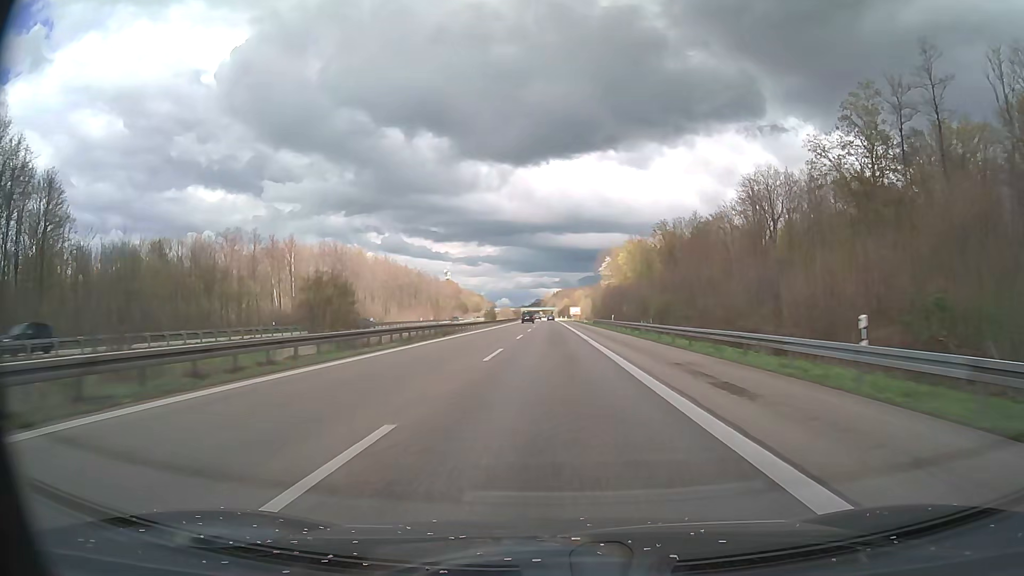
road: motorway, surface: asphalt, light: Day
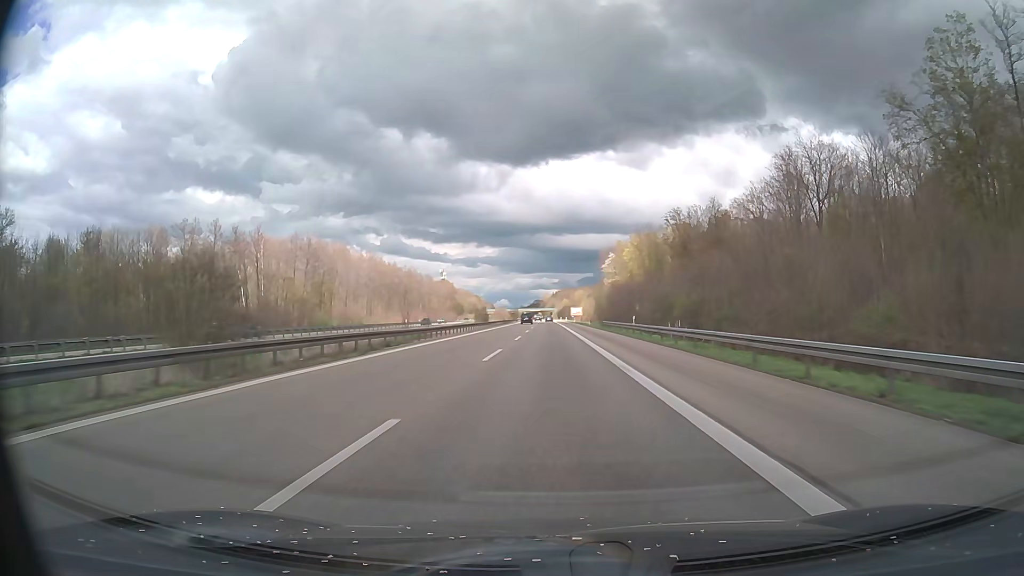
(0.0, +17.4) m; 0°
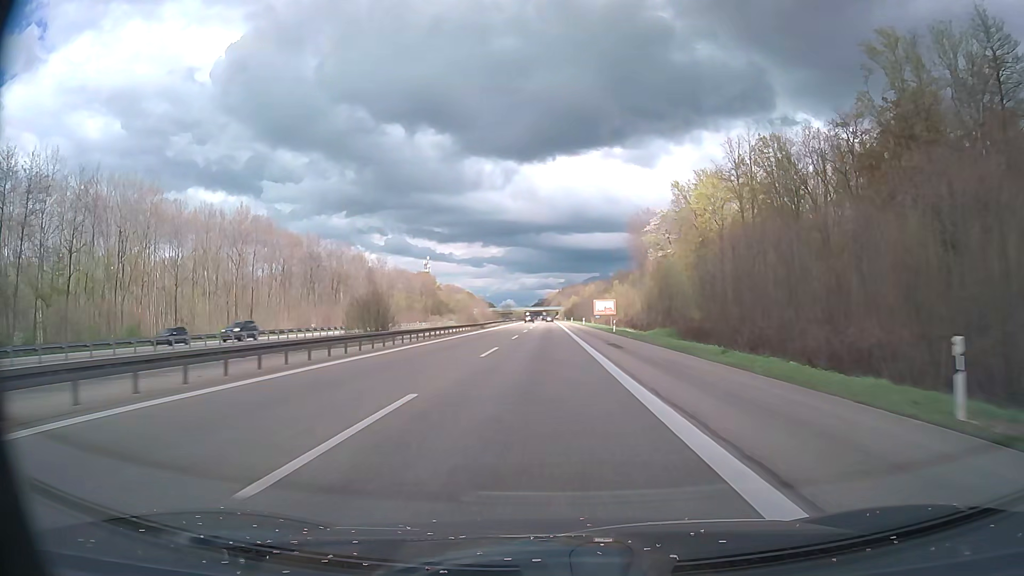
(-0.3, +87.2) m; 0°
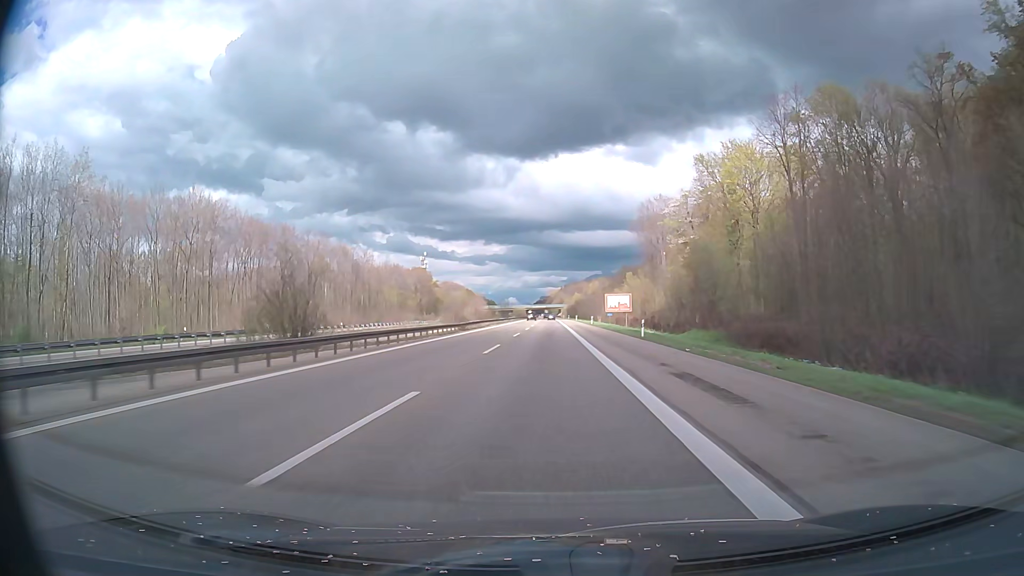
(0.0, +17.5) m; 0°
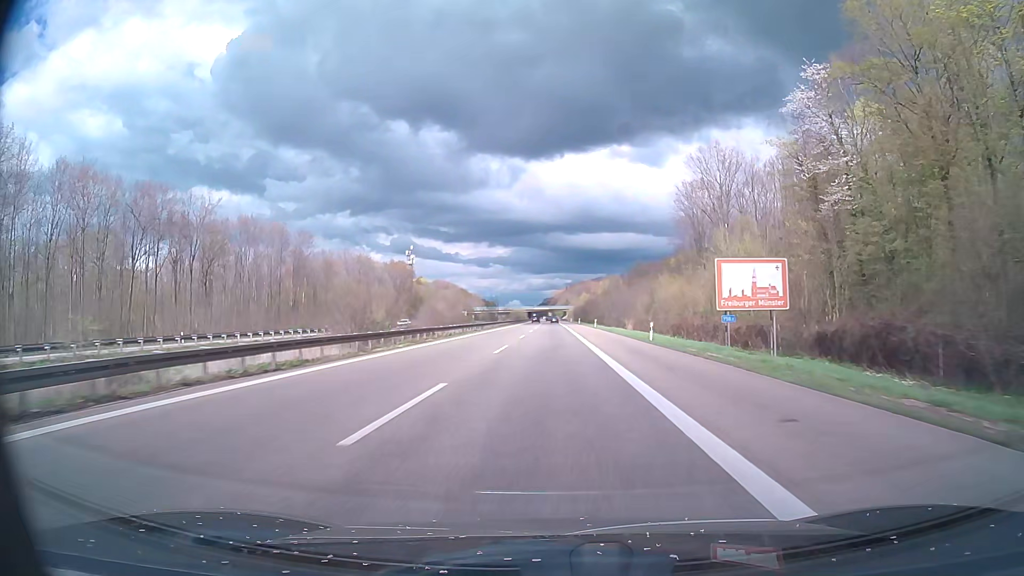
(-0.2, +52.4) m; 0°
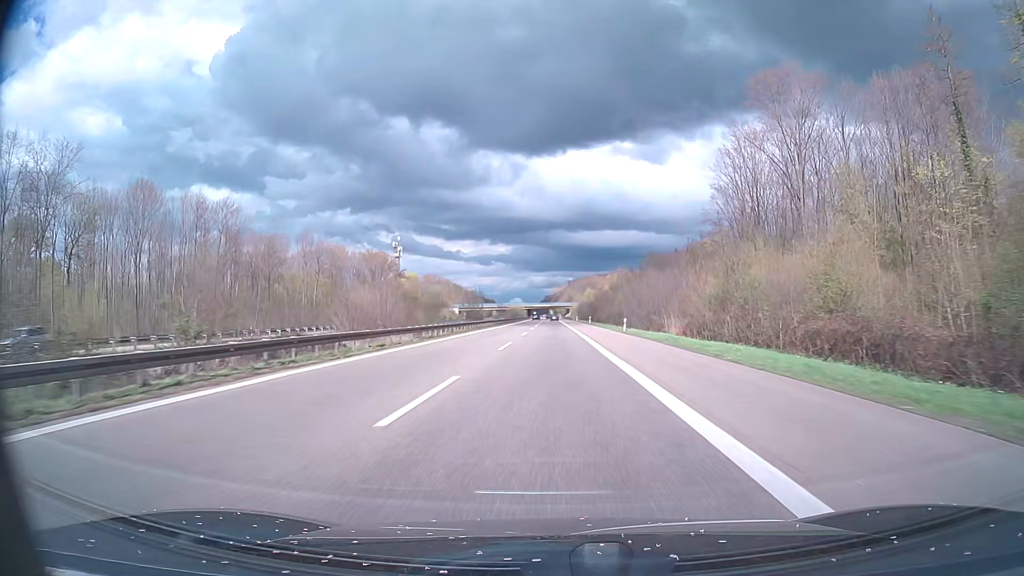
(0.0, +34.9) m; 0°
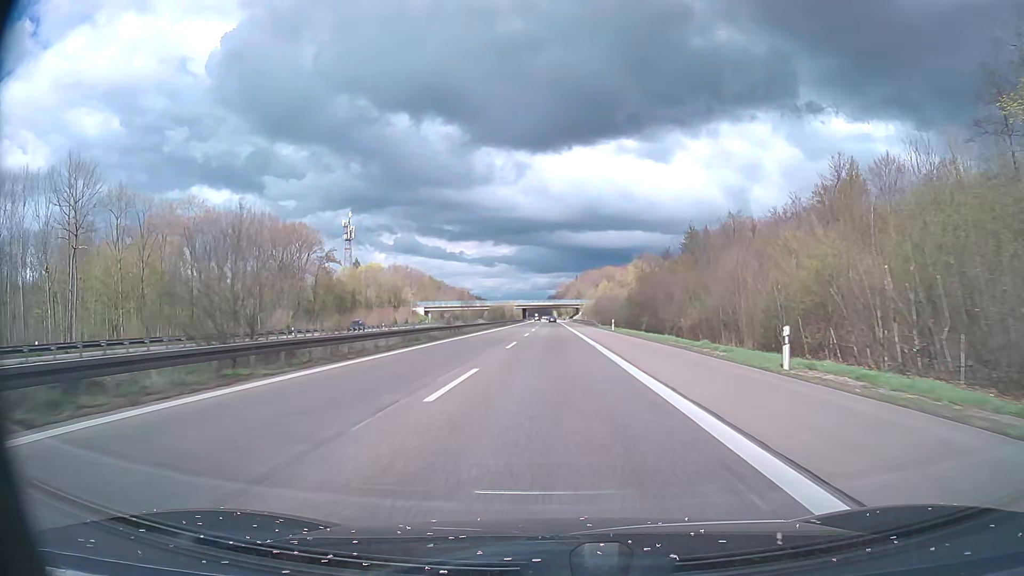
(-0.3, +87.3) m; 0°
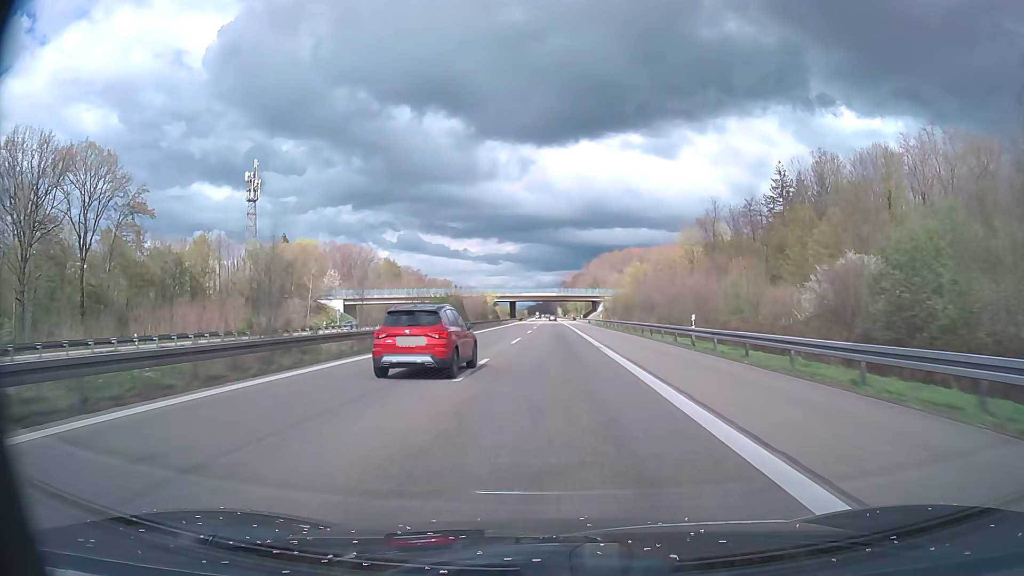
(-0.1, +87.3) m; 0°
